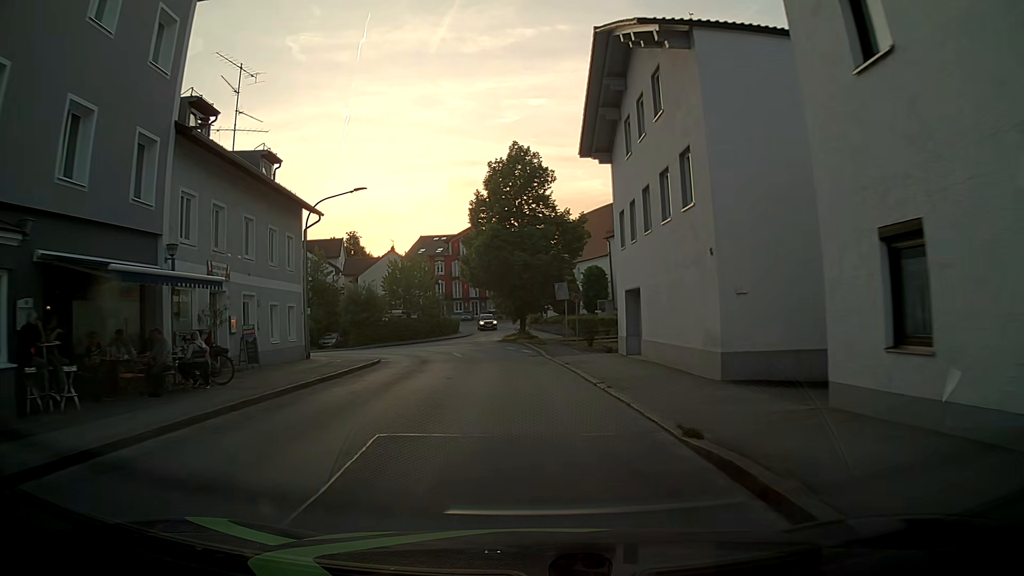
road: unclassified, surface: asphalt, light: Day
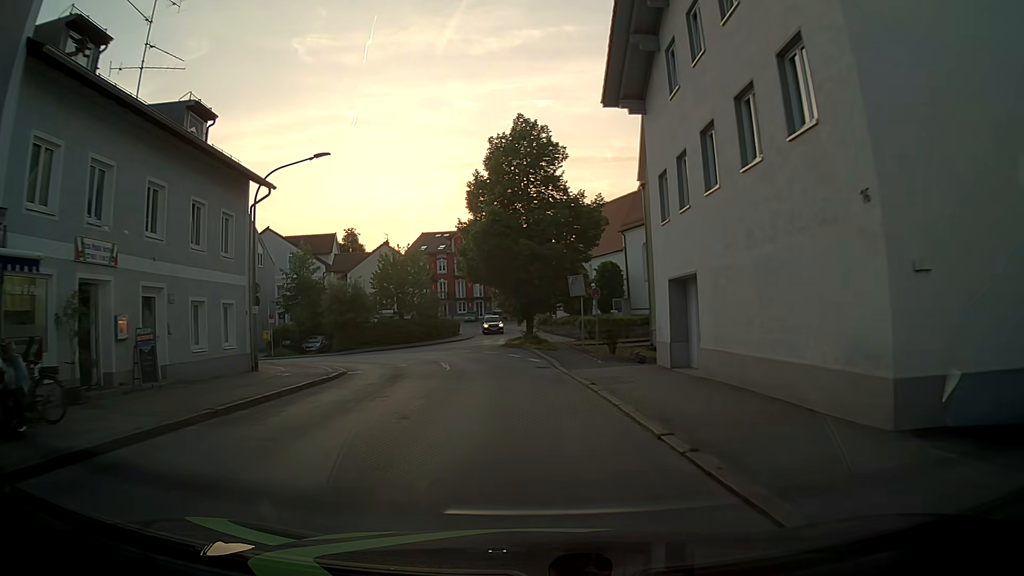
(-0.1, +6.5) m; -2°
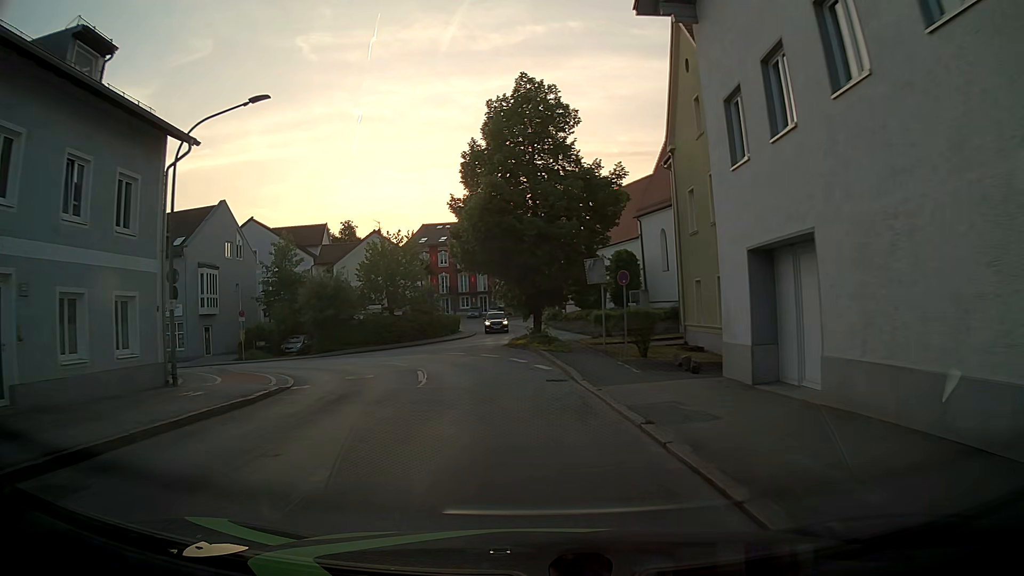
(+0.1, +6.1) m; 0°
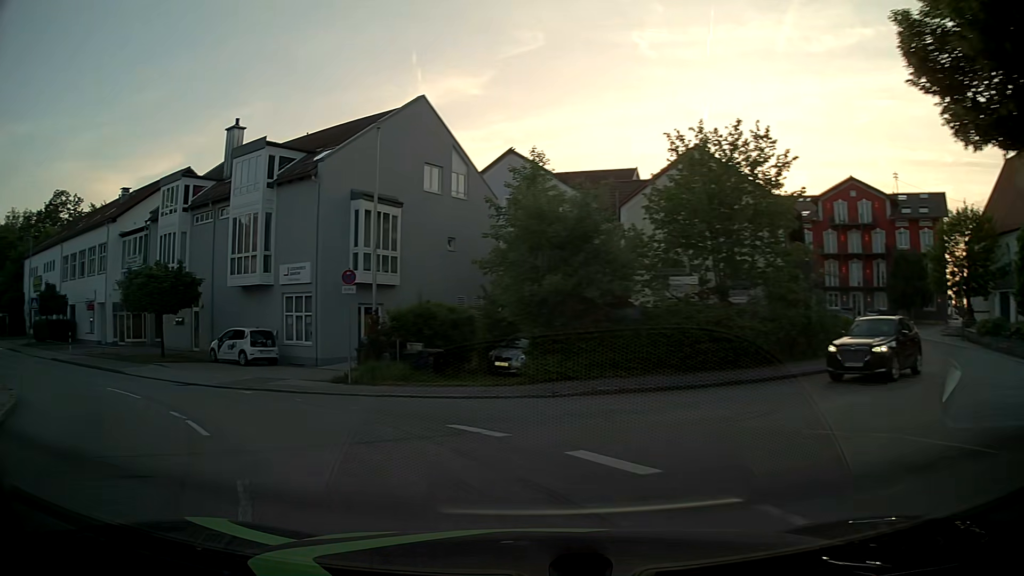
(-3.8, +24.8) m; -30°
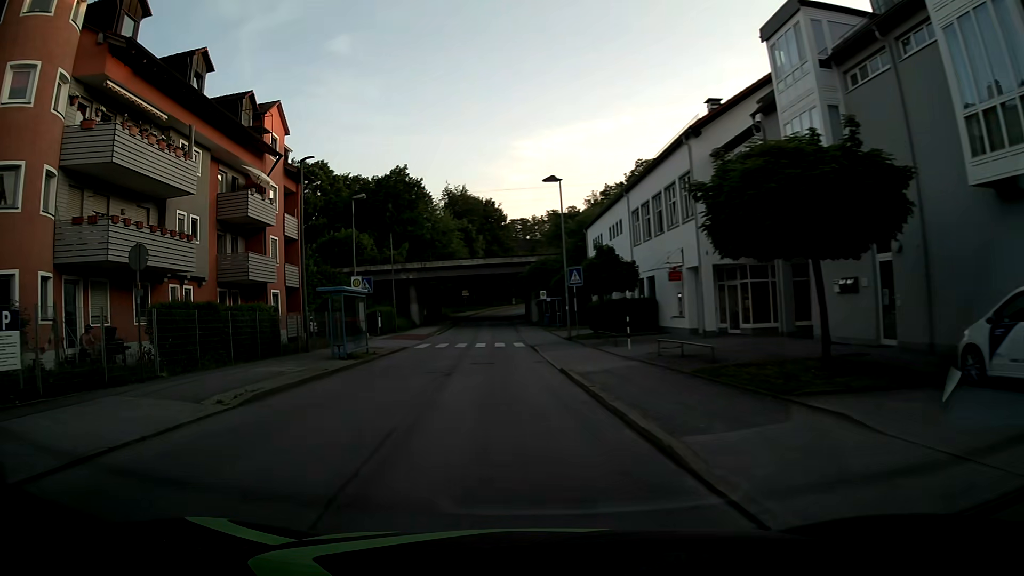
(-9.2, +16.5) m; -54°
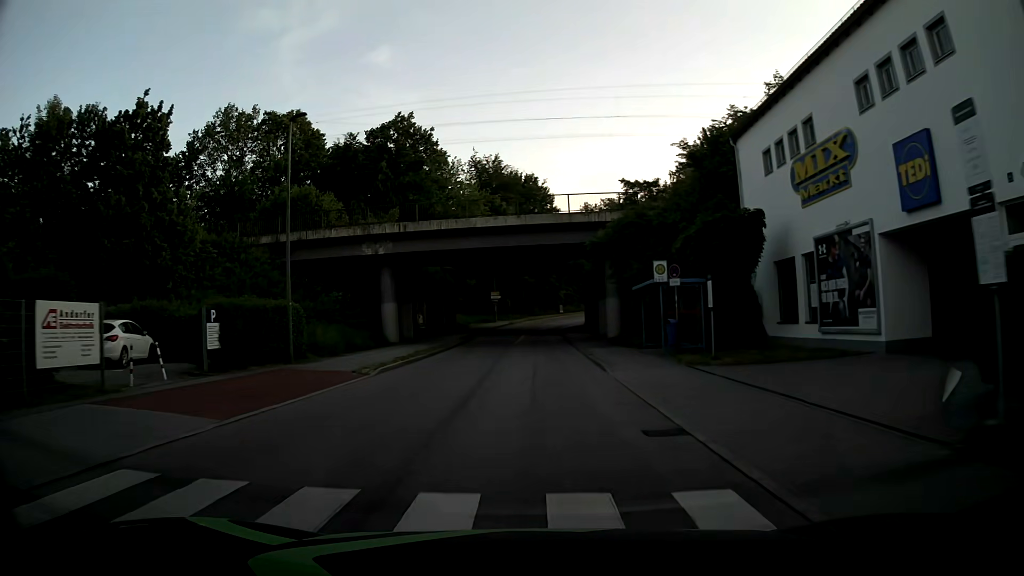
(-1.8, +32.5) m; -3°
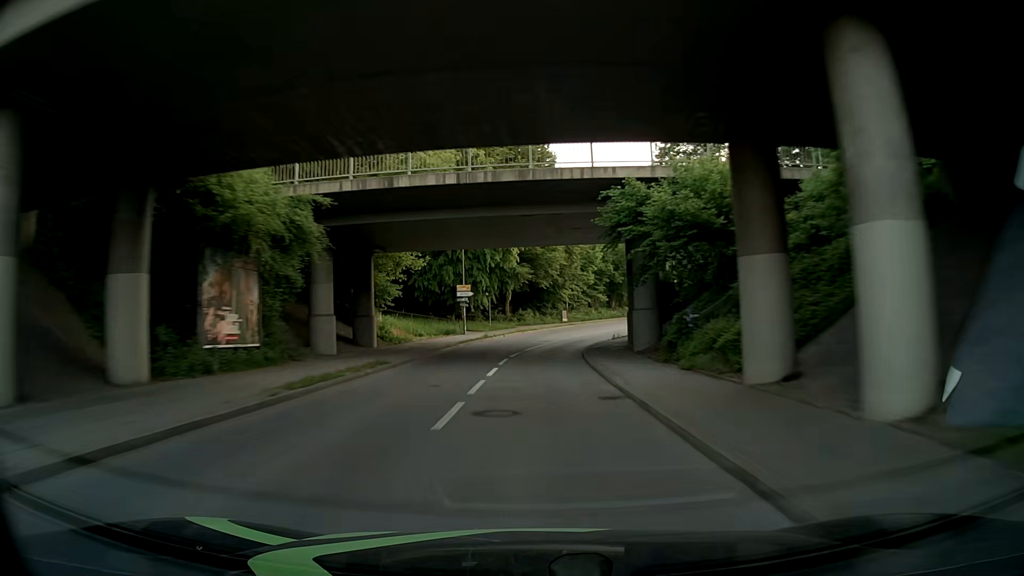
(+0.3, +30.4) m; +1°
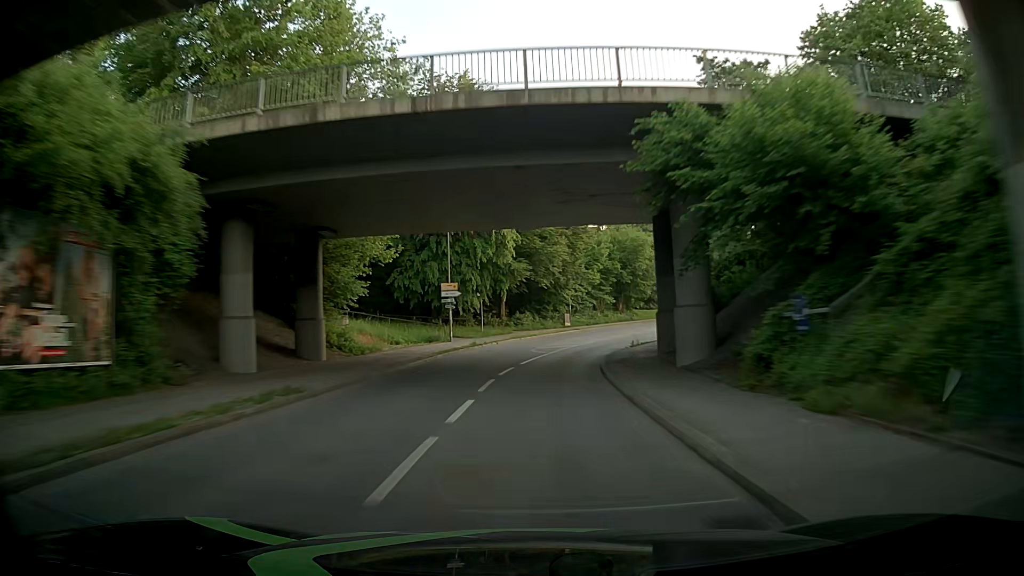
(0.0, +8.0) m; -2°
